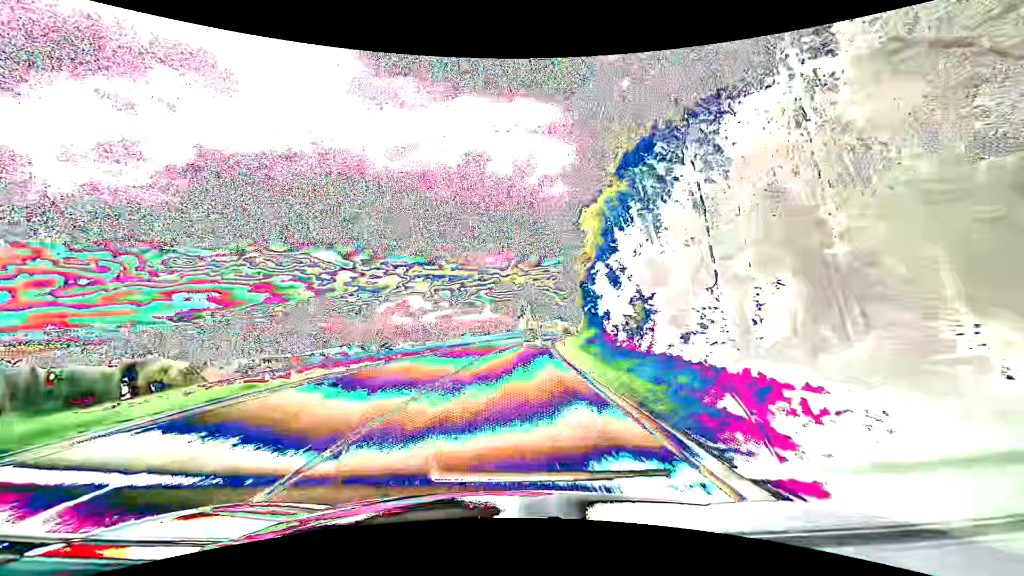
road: primary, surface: asphalt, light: Day
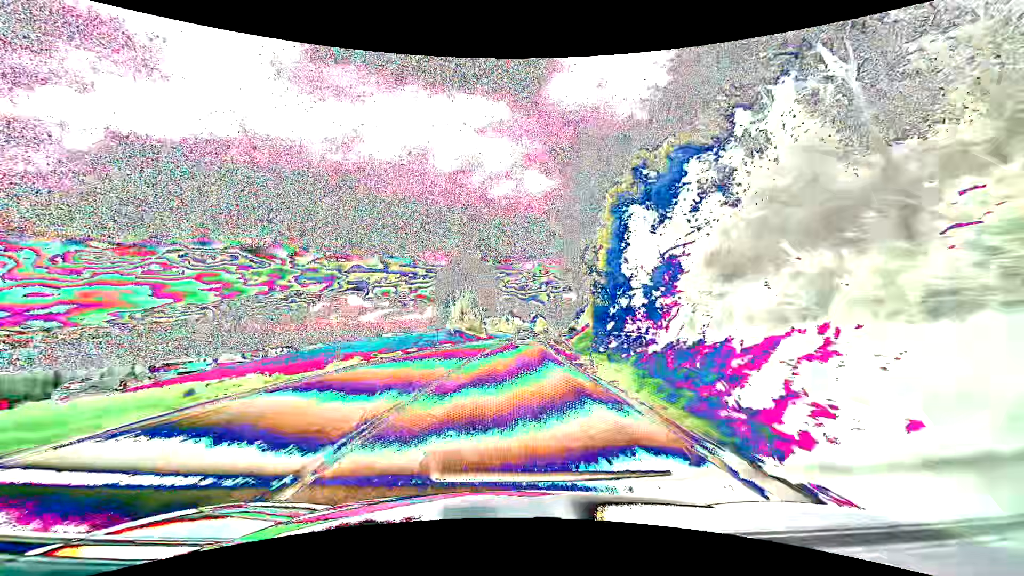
(+3.7, +69.4) m; +6°
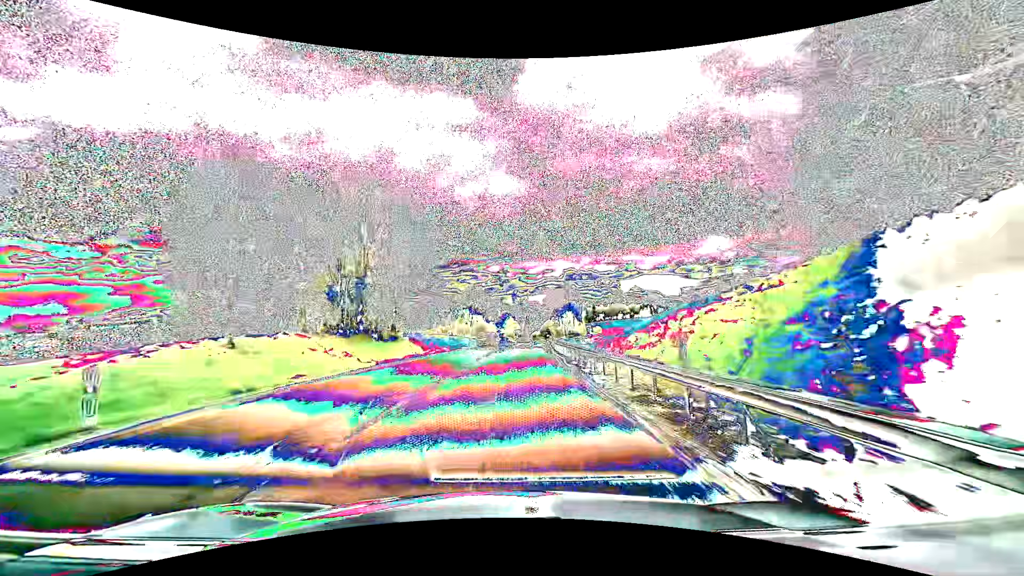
(+2.1, +54.9) m; +4°
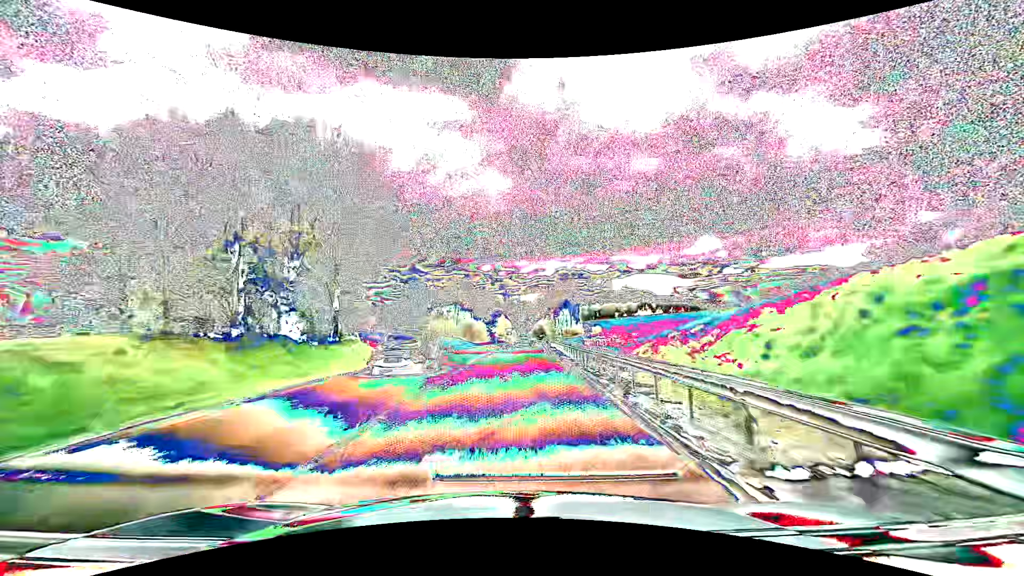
(+0.1, +14.2) m; +1°
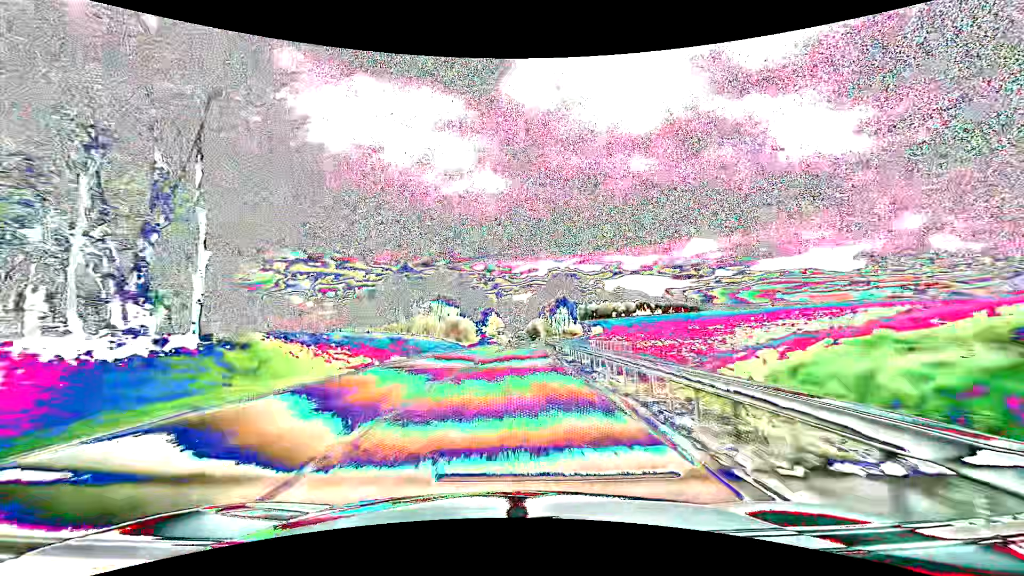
(+0.1, +14.4) m; +1°
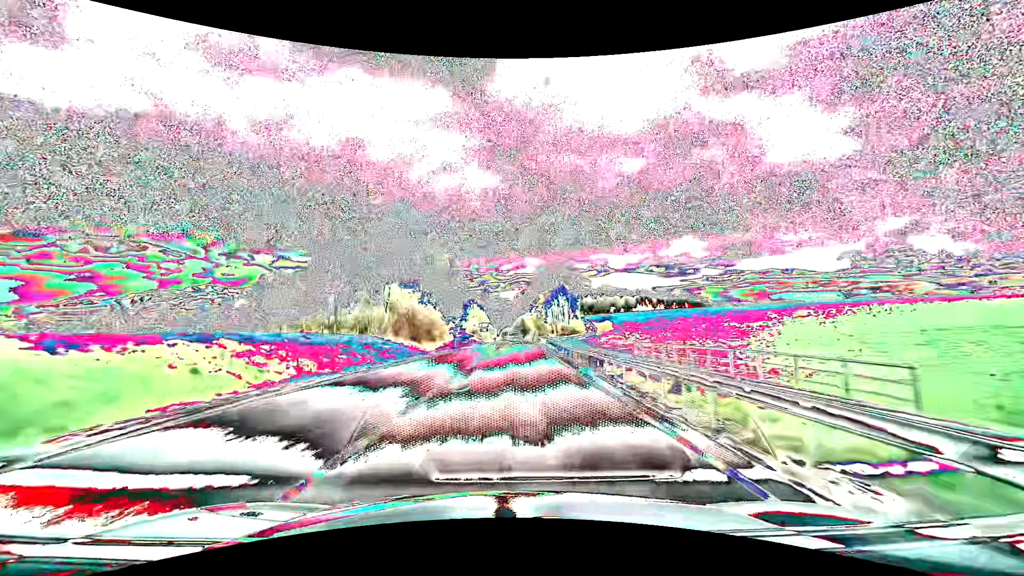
(+0.4, +29.6) m; +1°
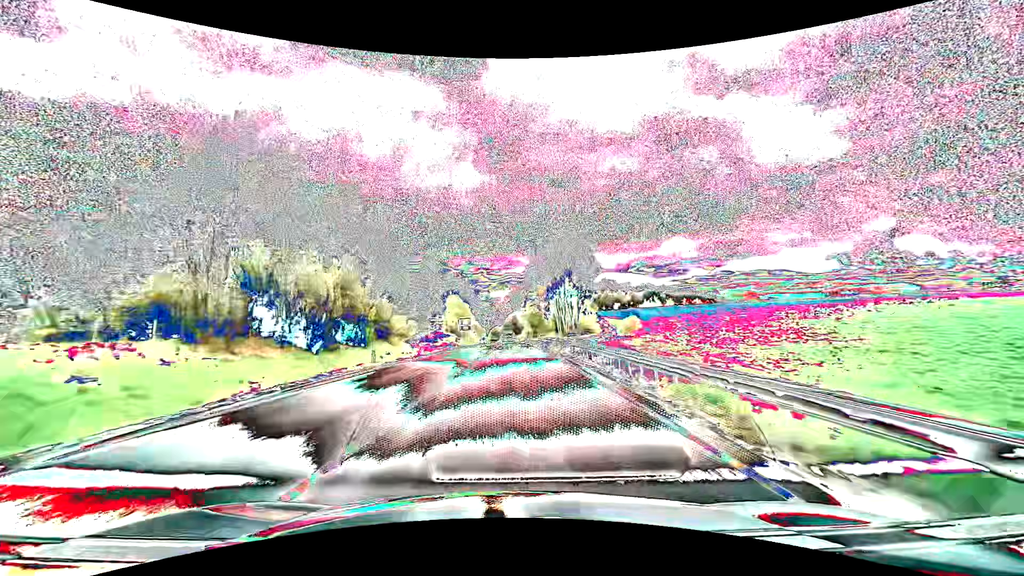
(+0.4, +30.3) m; +1°
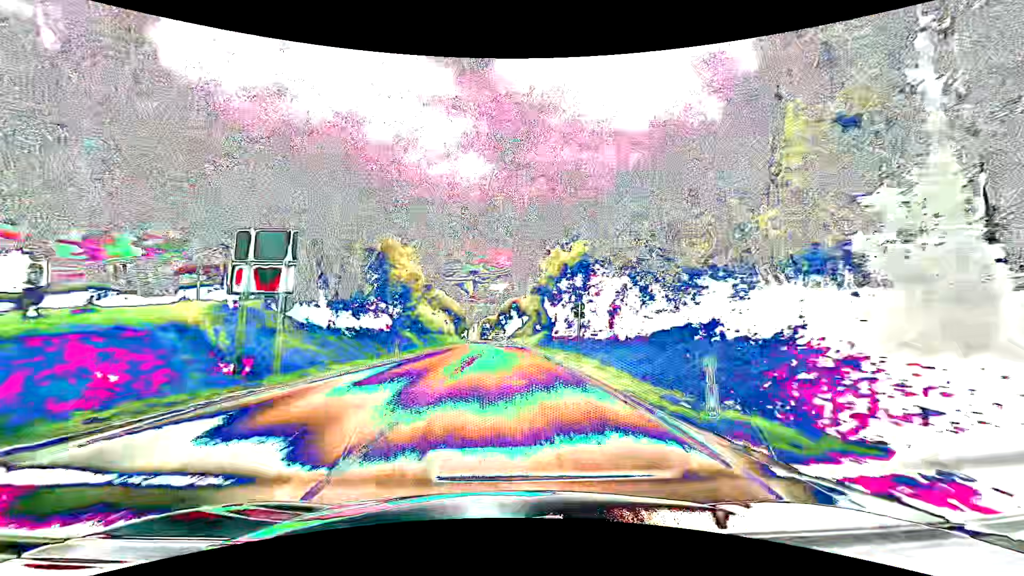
(+0.3, +77.4) m; 0°
(0, +10) (0, +20) (0, +30) (0, +40) (0, +50) (0, +60) (-1, +70) (-1, +80) (-1, +90) (-1, +100) m
